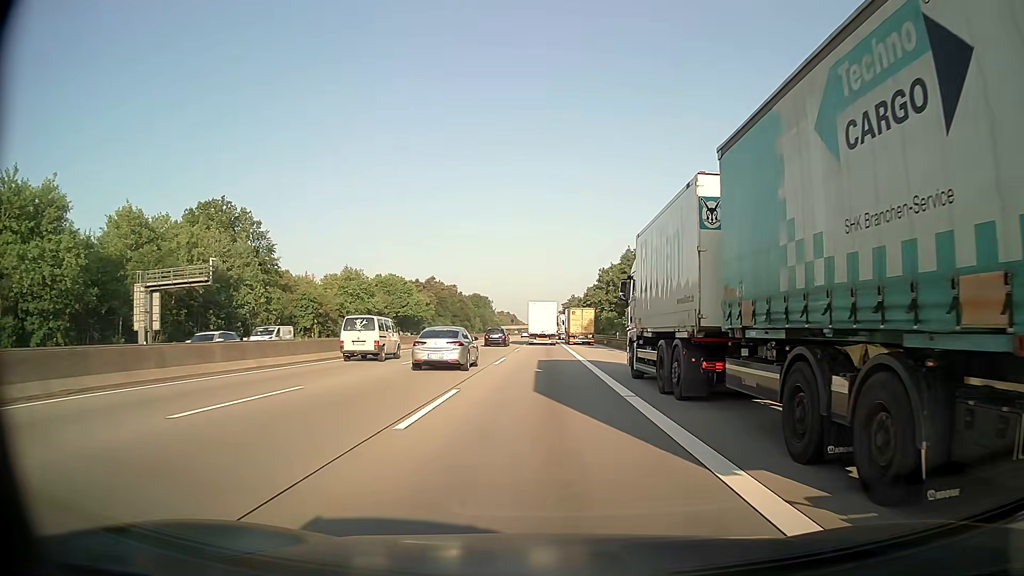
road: motorway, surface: asphalt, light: Day
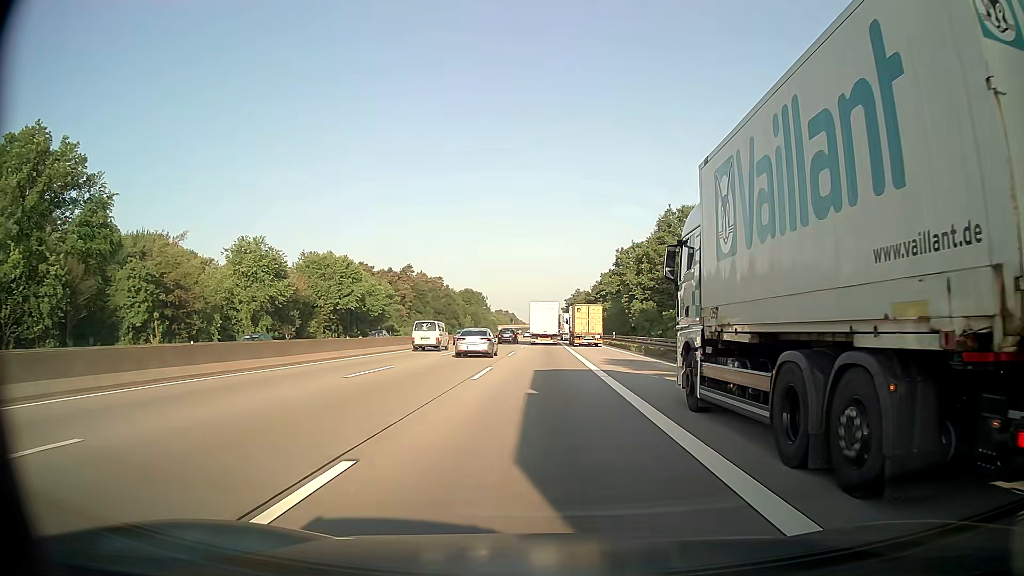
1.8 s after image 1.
(0.0, +44.5) m; 0°
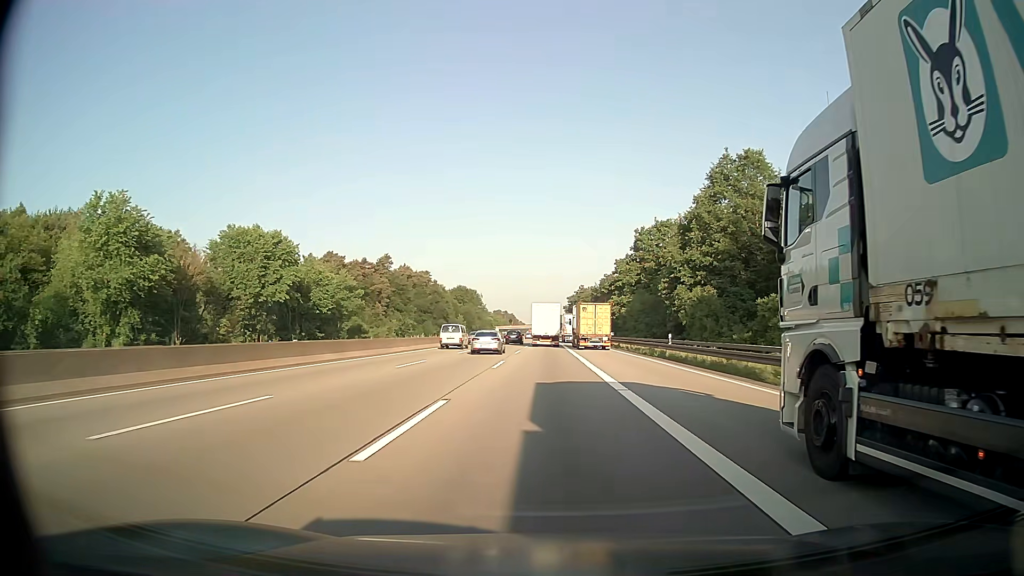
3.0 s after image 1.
(-0.1, +29.8) m; 0°
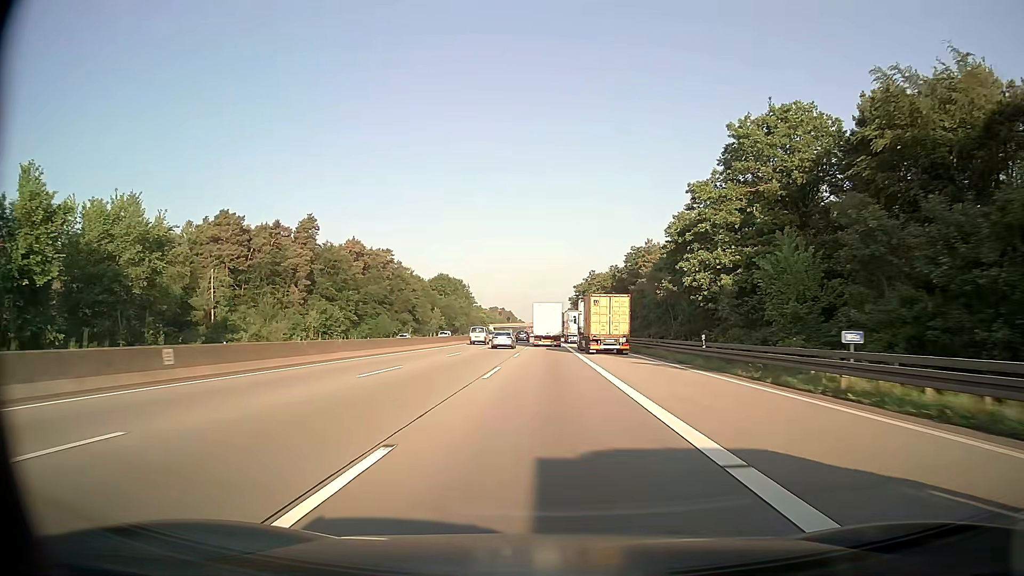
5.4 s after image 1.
(+0.1, +59.7) m; 0°
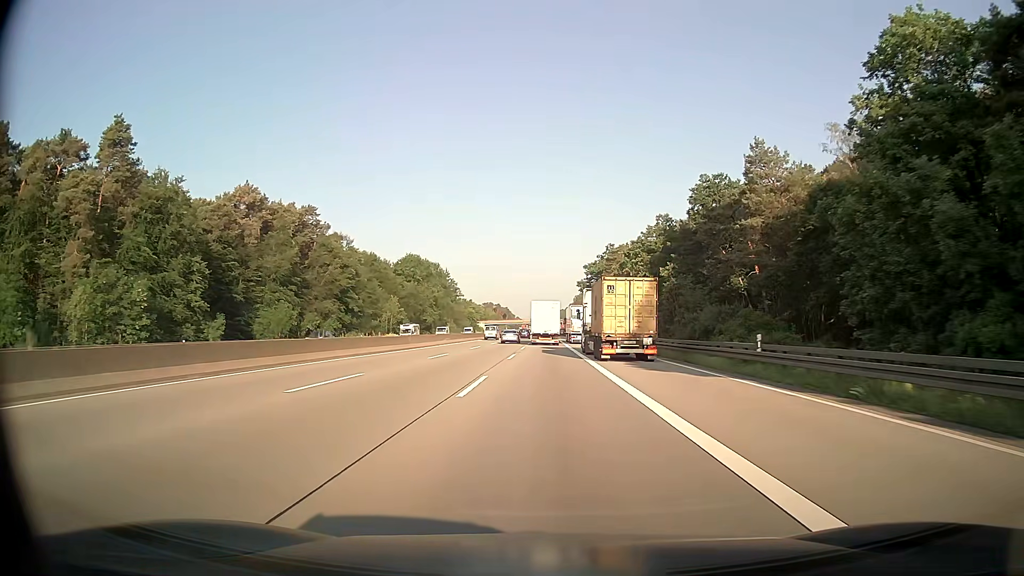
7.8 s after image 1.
(+0.1, +60.0) m; 0°
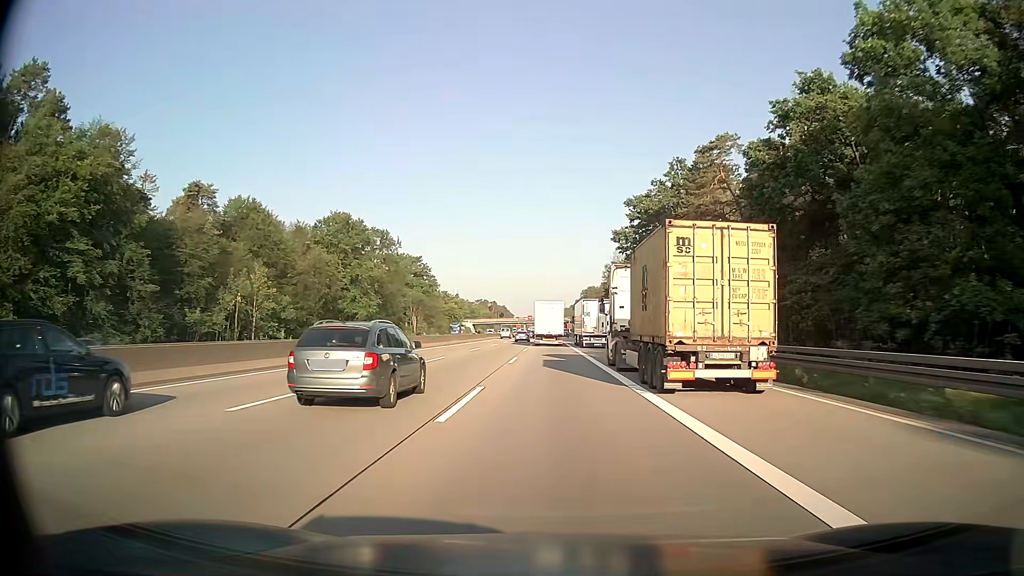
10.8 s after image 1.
(-0.1, +75.6) m; 0°
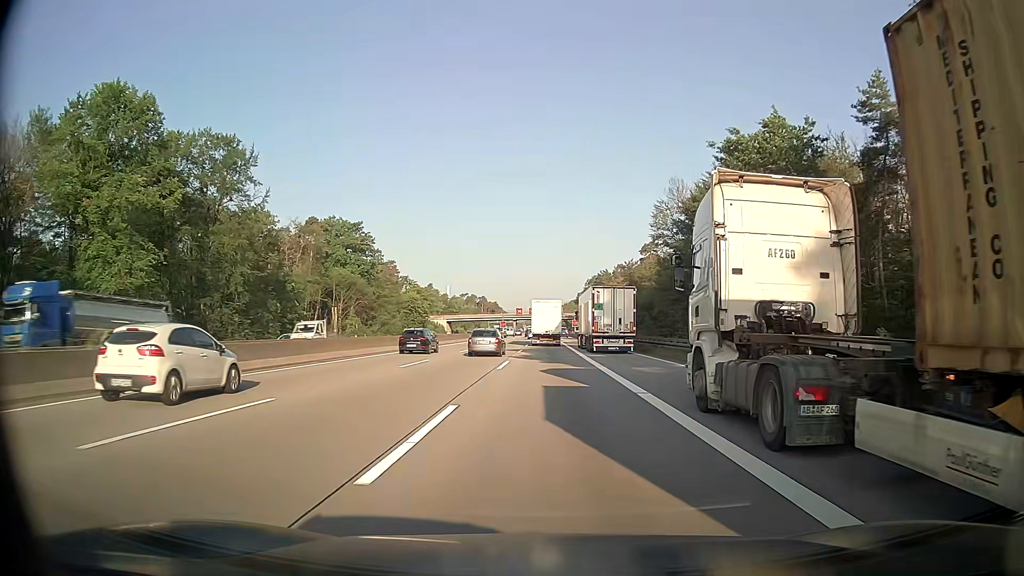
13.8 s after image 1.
(0.0, +76.1) m; 0°
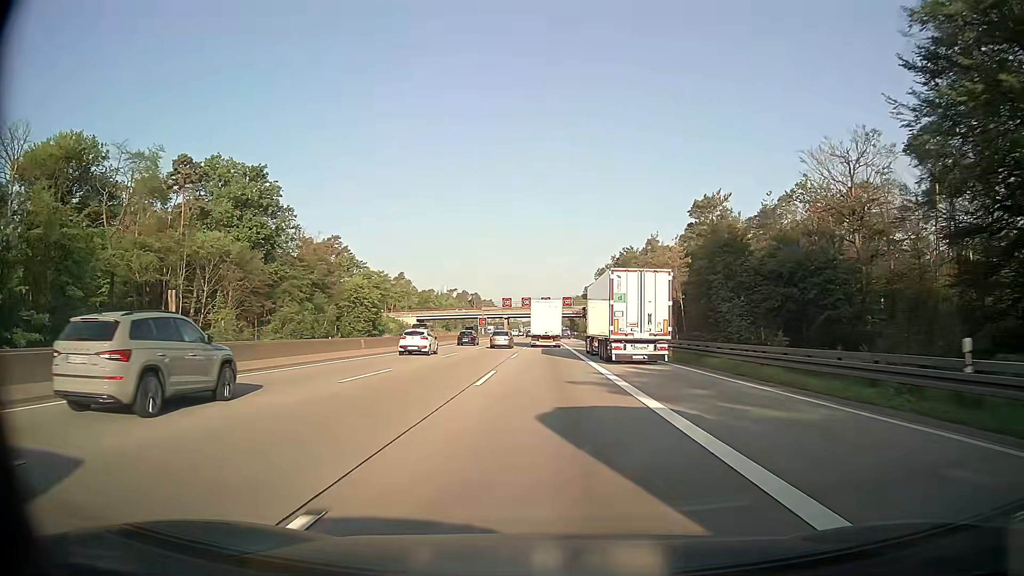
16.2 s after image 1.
(-0.1, +61.2) m; 0°
(0, +10) (0, +20) (0, +30) (0, +40) (0, +50) (0, +60) (0, +70) (0, +80) (0, +90) (0, +100) m
